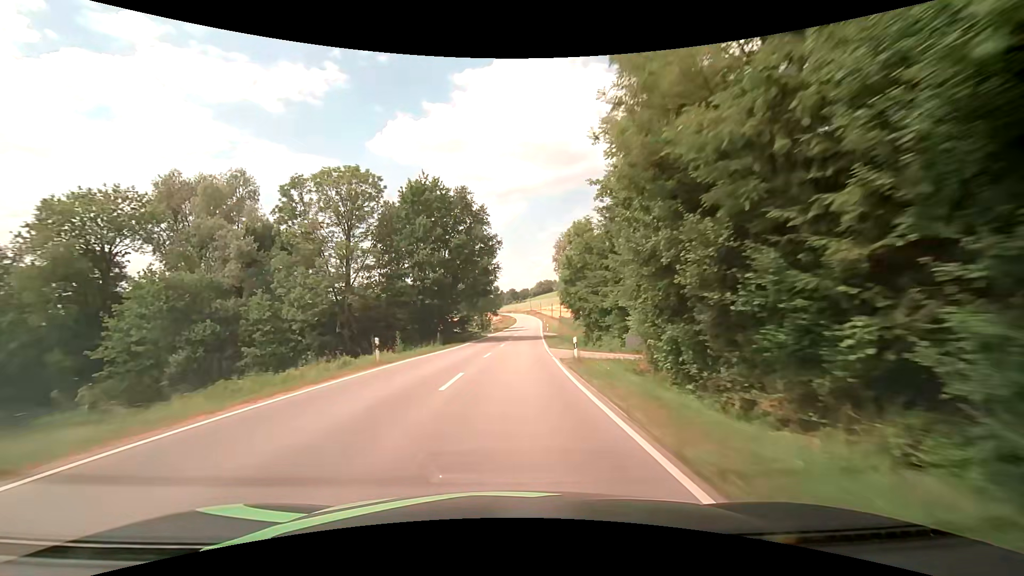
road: secondary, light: Day
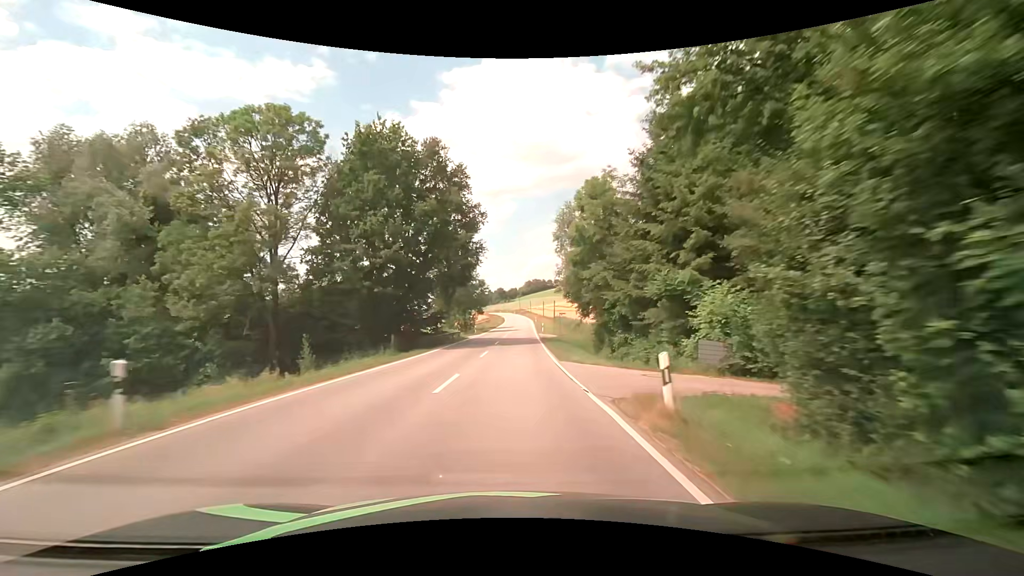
(+0.2, +12.5) m; +2°
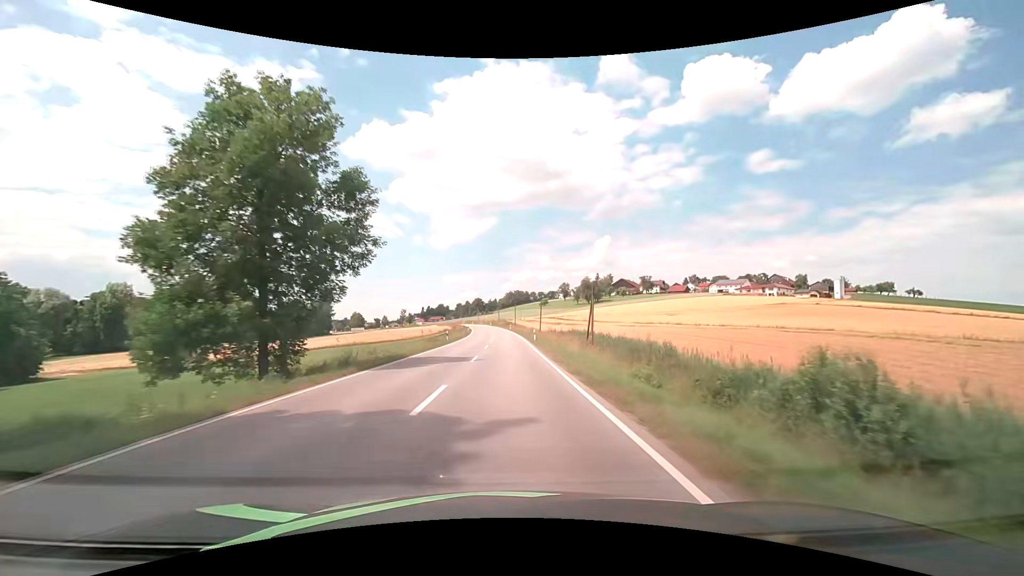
(+2.1, +62.3) m; +3°
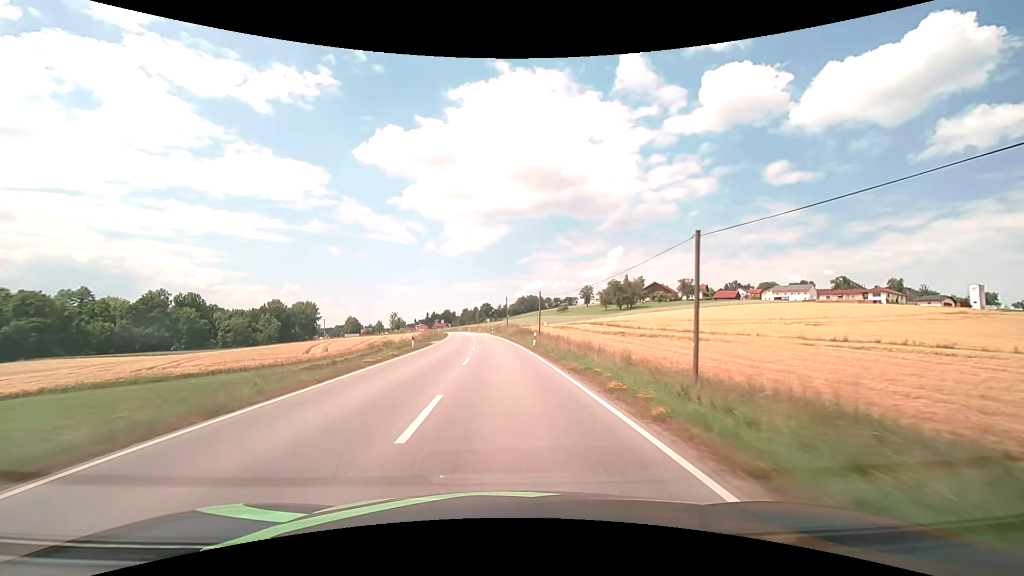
(-0.4, +61.8) m; -1°
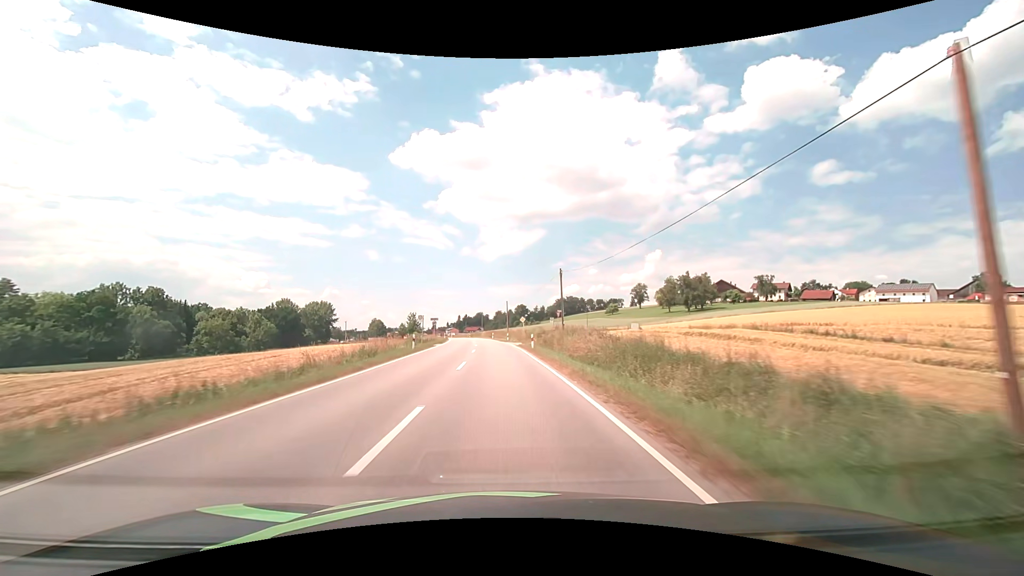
(-1.7, +49.3) m; -4°
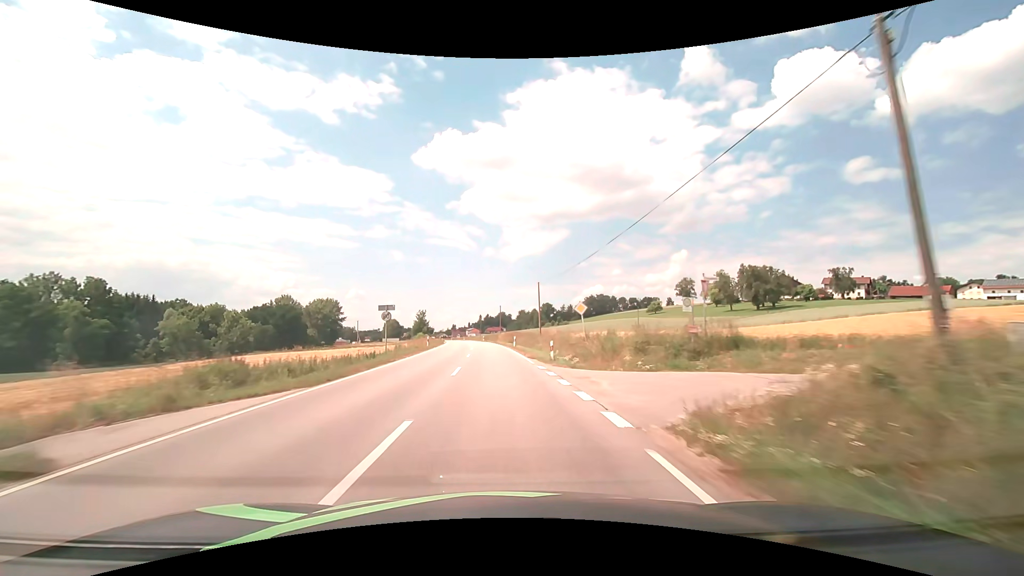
(-0.9, +37.4) m; -3°
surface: asphalt
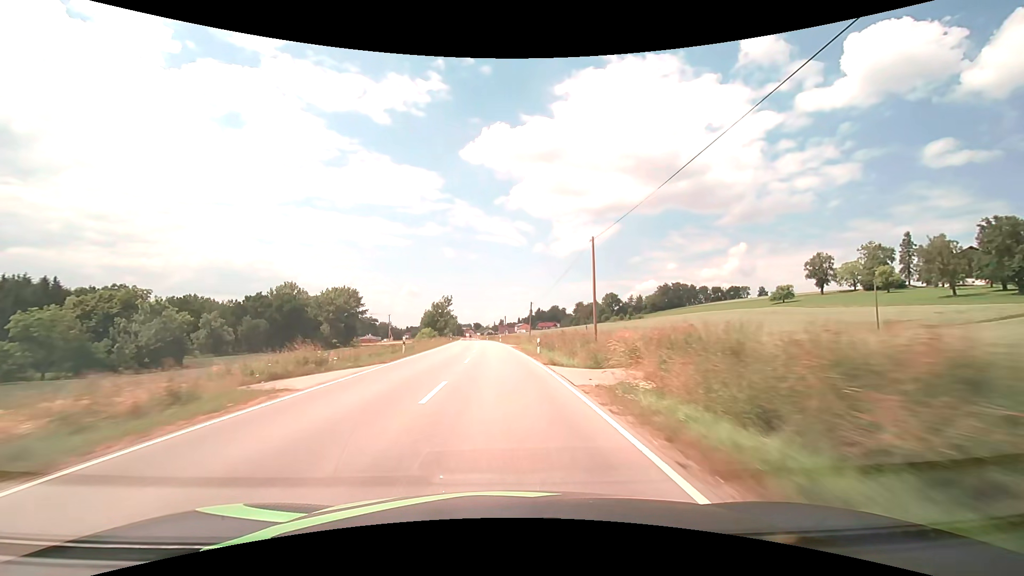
(-3.1, +66.7) m; -6°
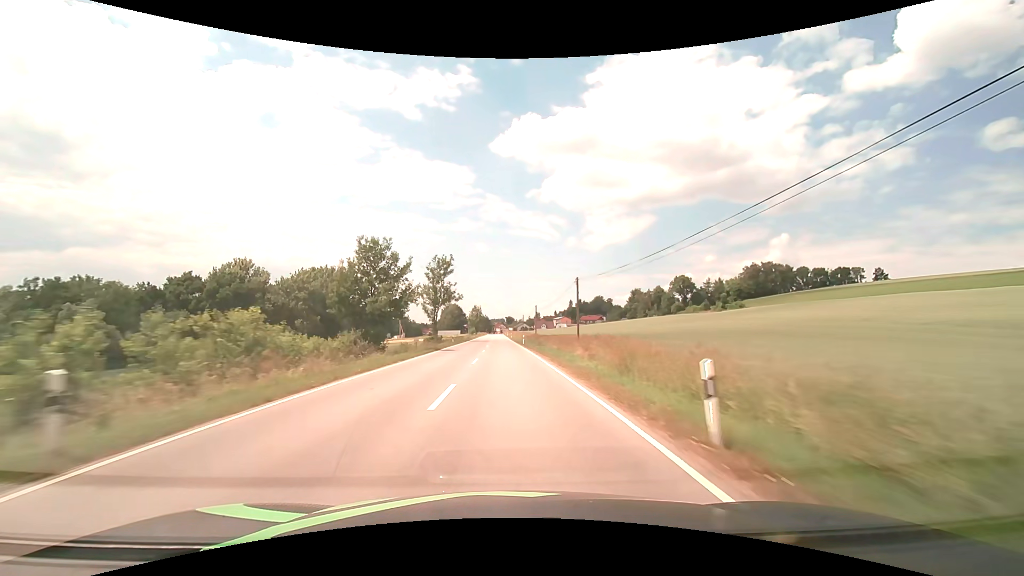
(-3.1, +73.3) m; -4°
(0, +10) (0, +20) (0, +30) (0, +40) (0, +50) (-1, +60) (-1, +70) (-1, +80) (-1, +90) (-1, +100) m
